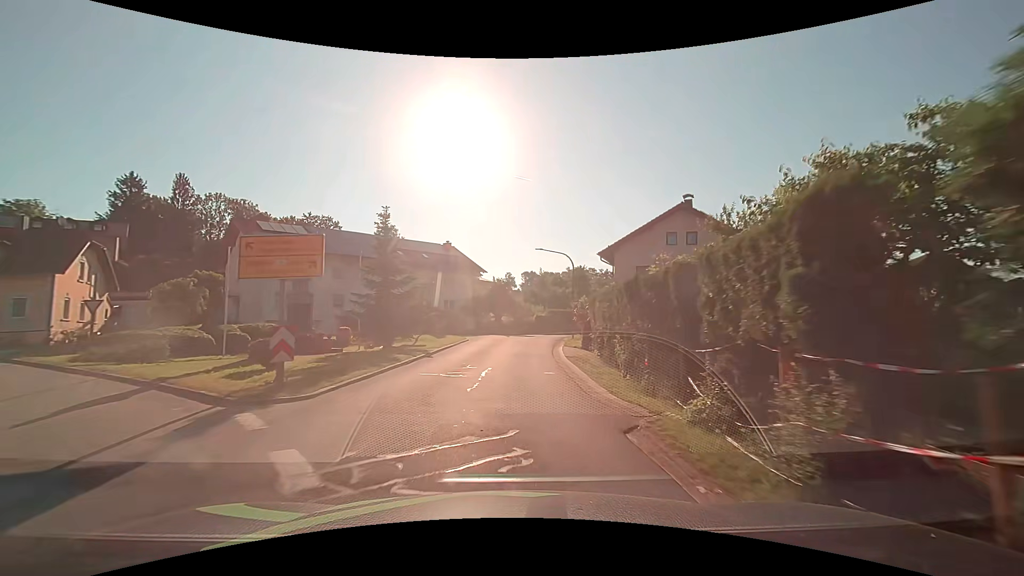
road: tertiary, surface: asphalt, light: Day
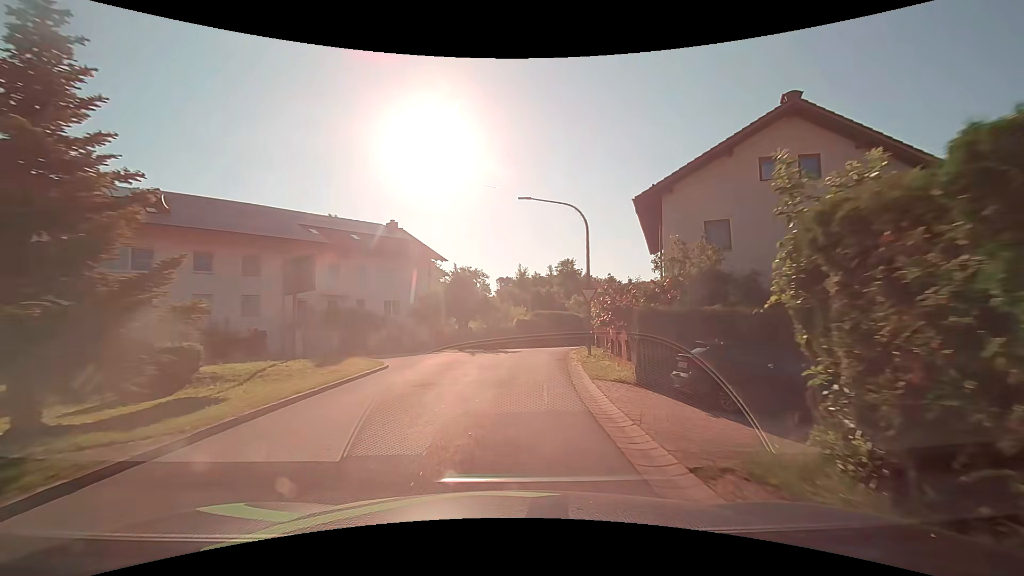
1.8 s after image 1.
(+0.3, +17.0) m; +3°
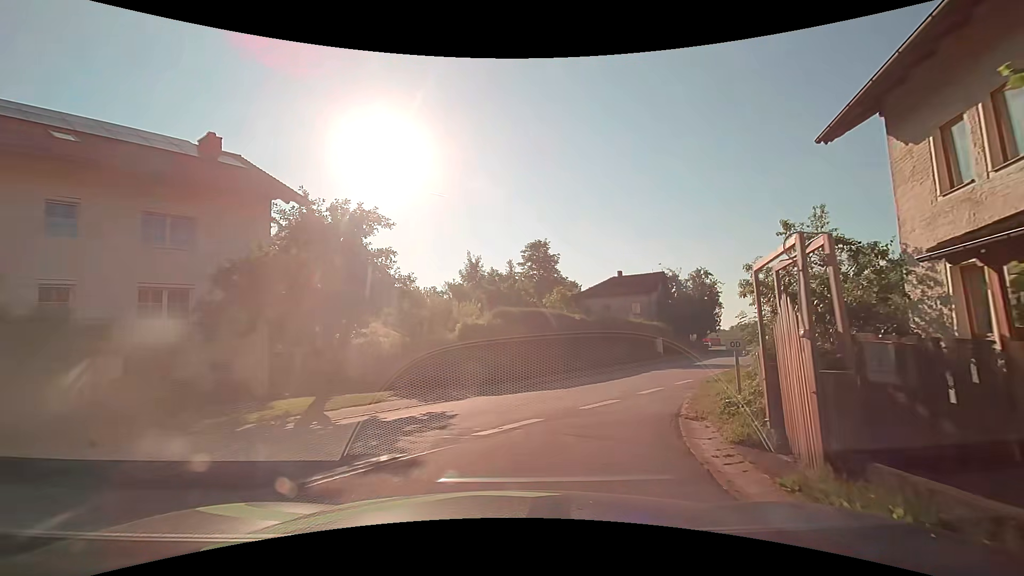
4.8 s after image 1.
(+0.5, +21.7) m; +4°
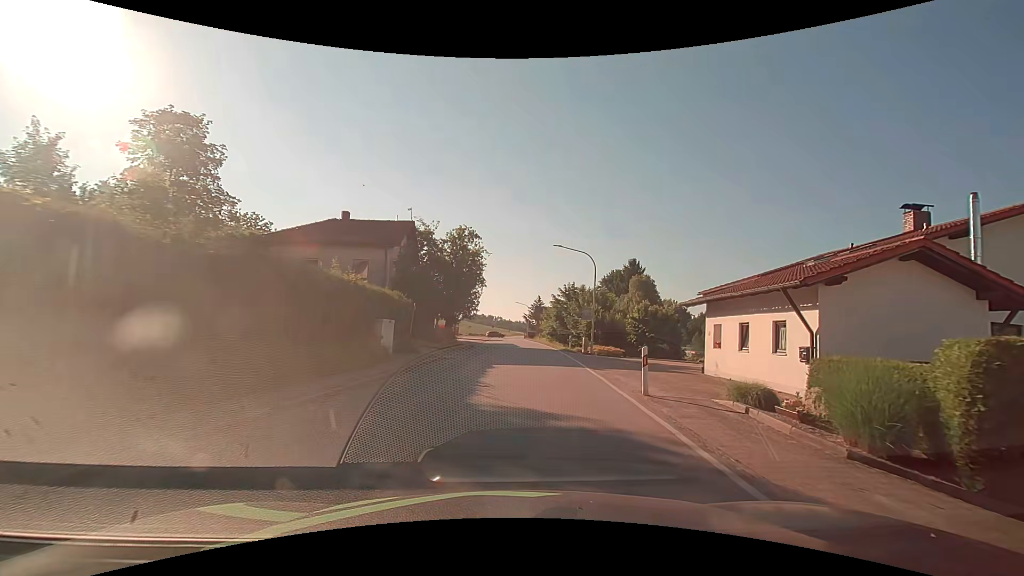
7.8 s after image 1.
(+5.7, +20.9) m; +30°
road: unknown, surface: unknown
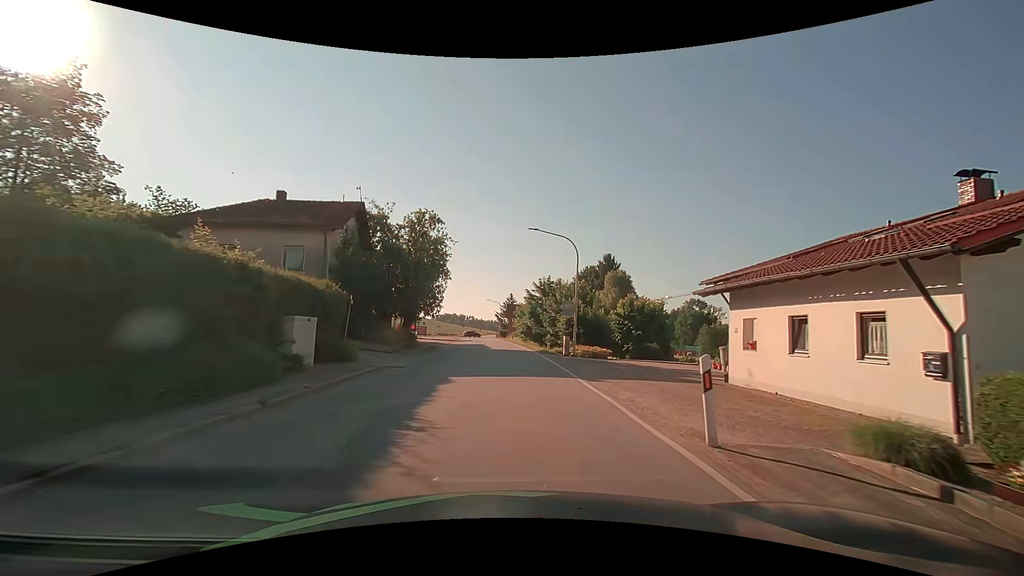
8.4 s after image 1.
(+0.2, +5.4) m; +3°
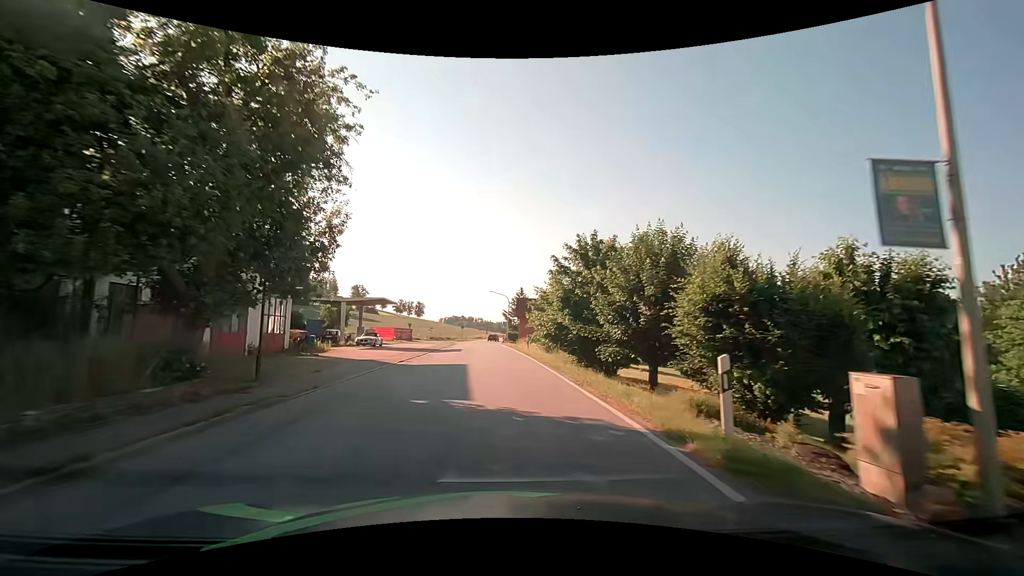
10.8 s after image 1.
(-0.2, +25.0) m; -1°
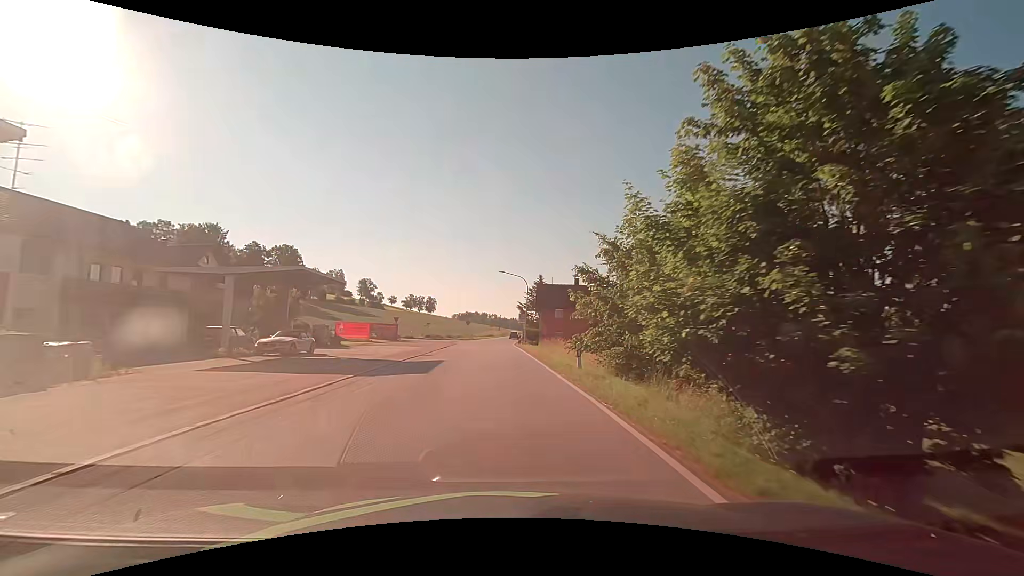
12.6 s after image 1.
(-0.3, +20.3) m; -1°
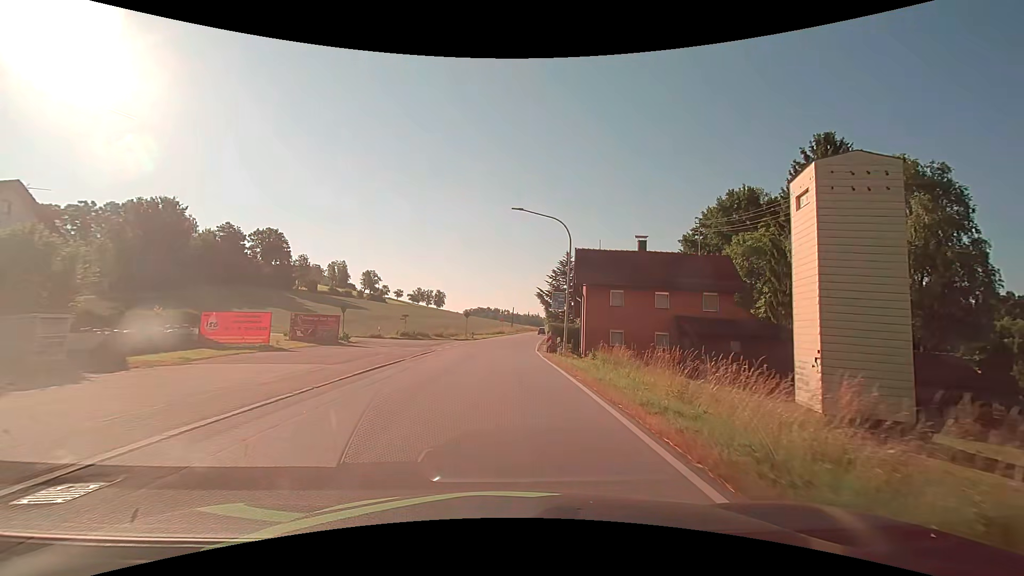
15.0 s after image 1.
(-0.5, +24.7) m; -1°
